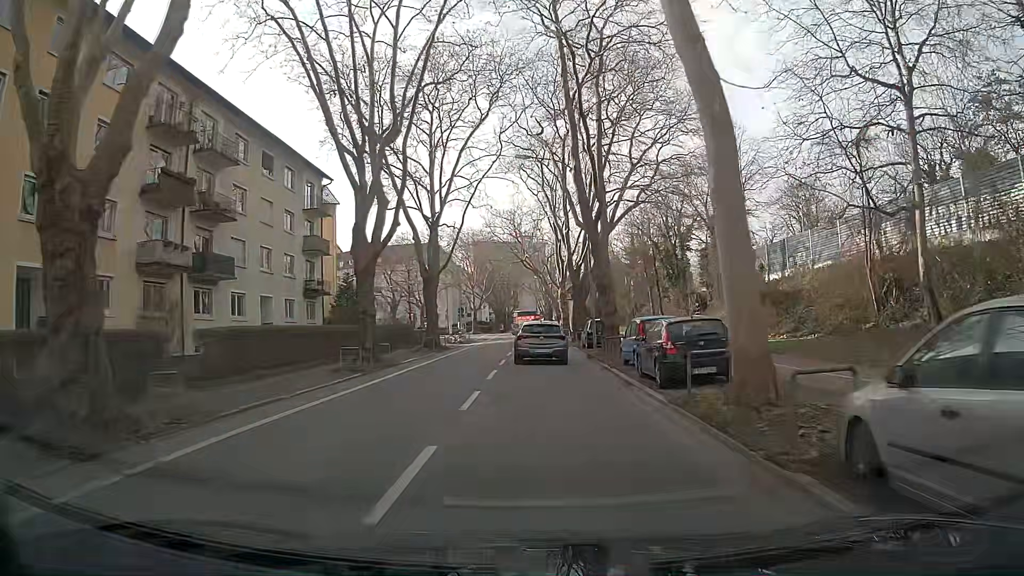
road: secondary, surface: asphalt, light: Day
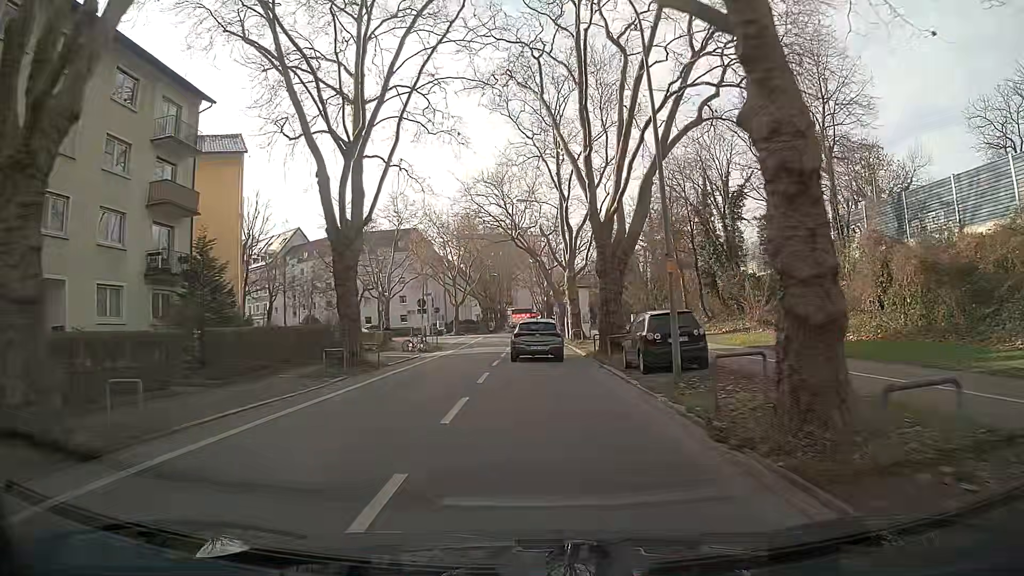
(+0.2, +19.7) m; +1°
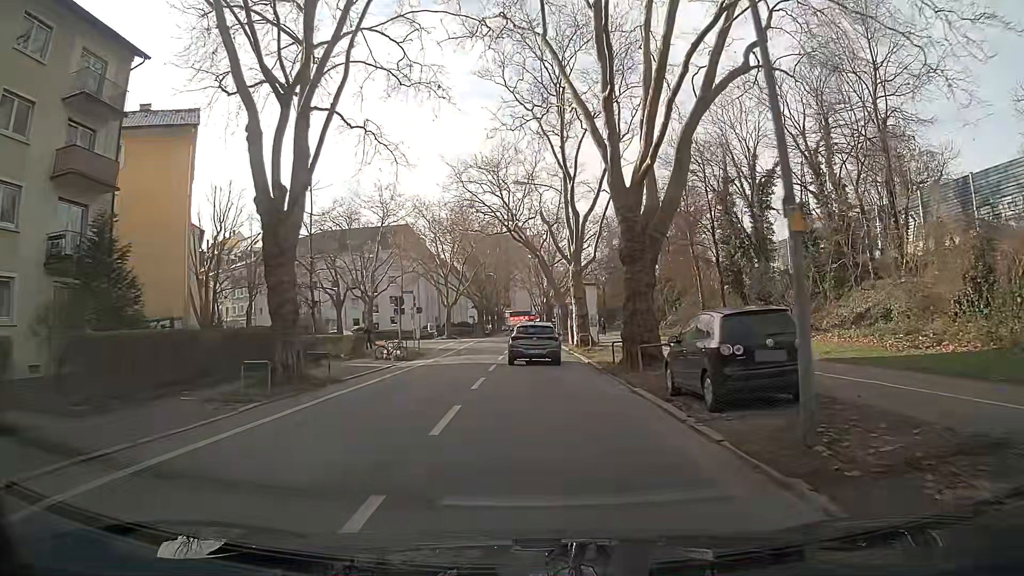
(0.0, +6.8) m; 0°
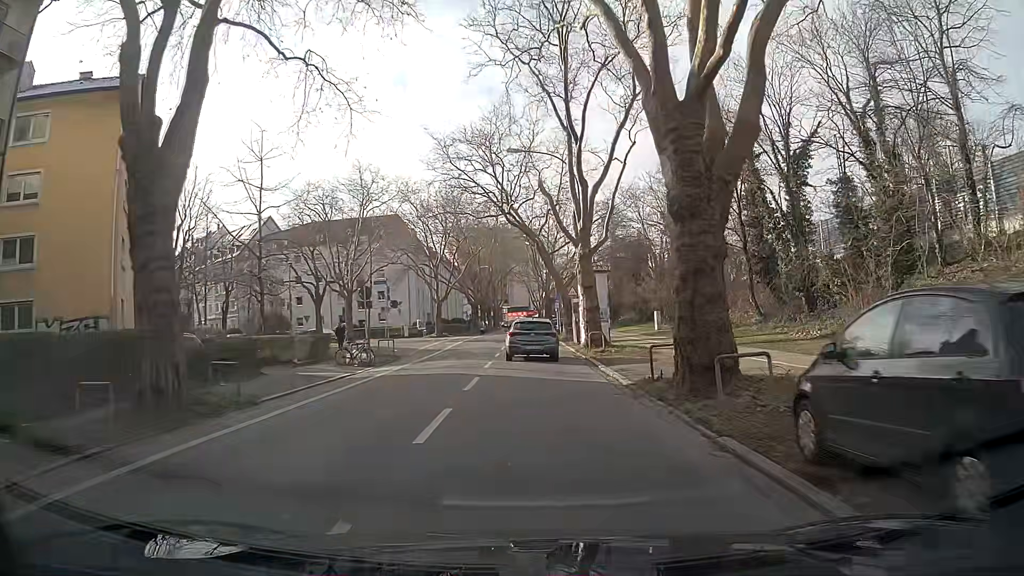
(0.0, +6.8) m; 0°
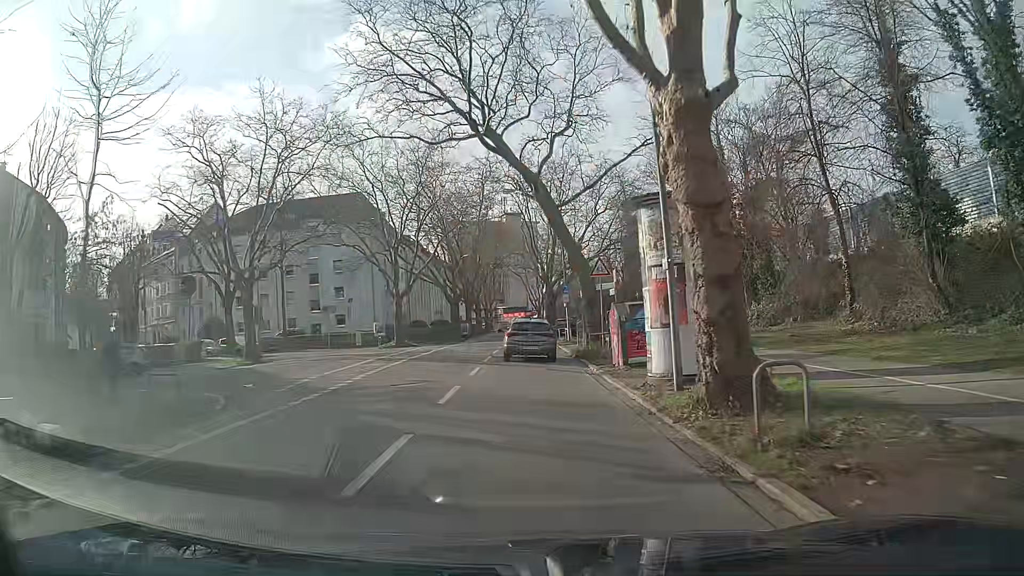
(+0.1, +20.3) m; 0°
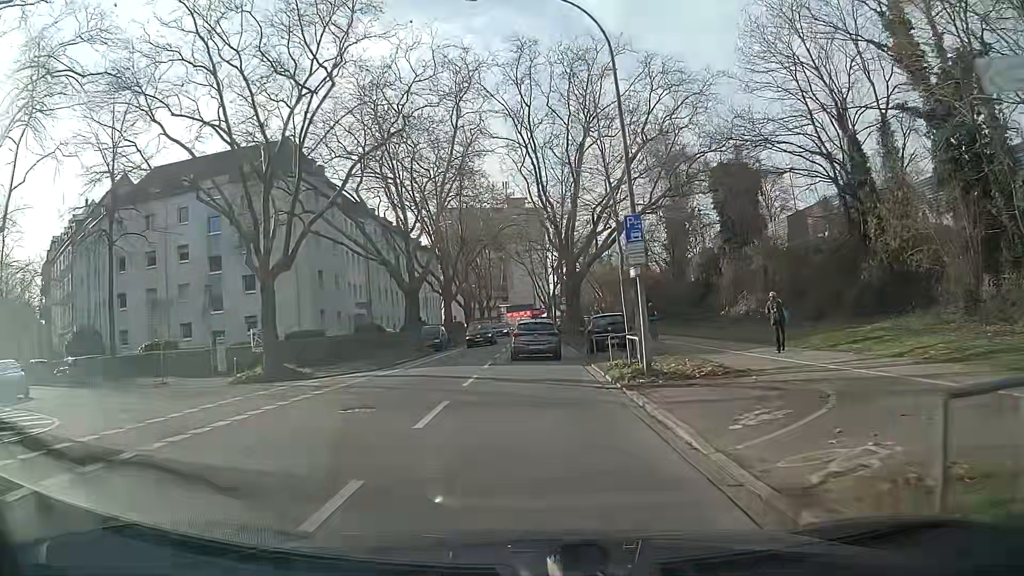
(-0.2, +26.4) m; -1°
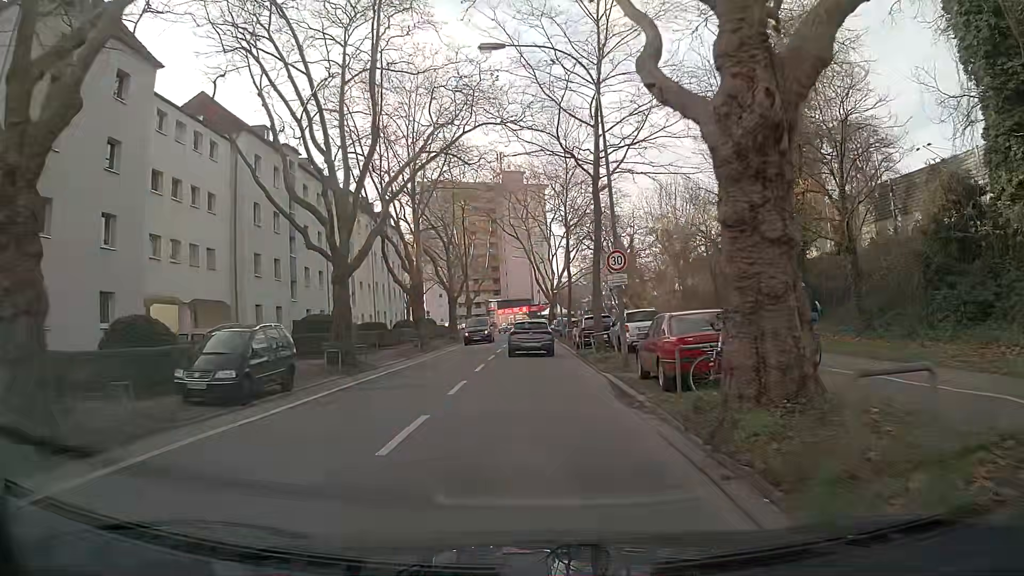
(0.0, +31.9) m; 0°
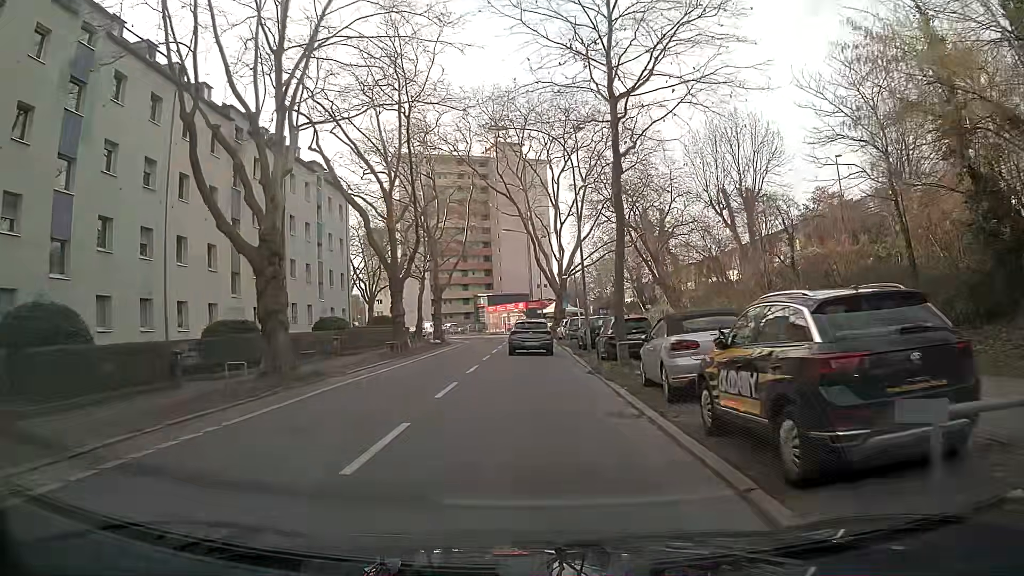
(0.0, +24.9) m; 0°
(0, +10) (0, +20) (0, +30) (0, +40) (0, +50) (-2, +60) (-6, +69) (-10, +78) (-15, +87) (-20, +96) m
